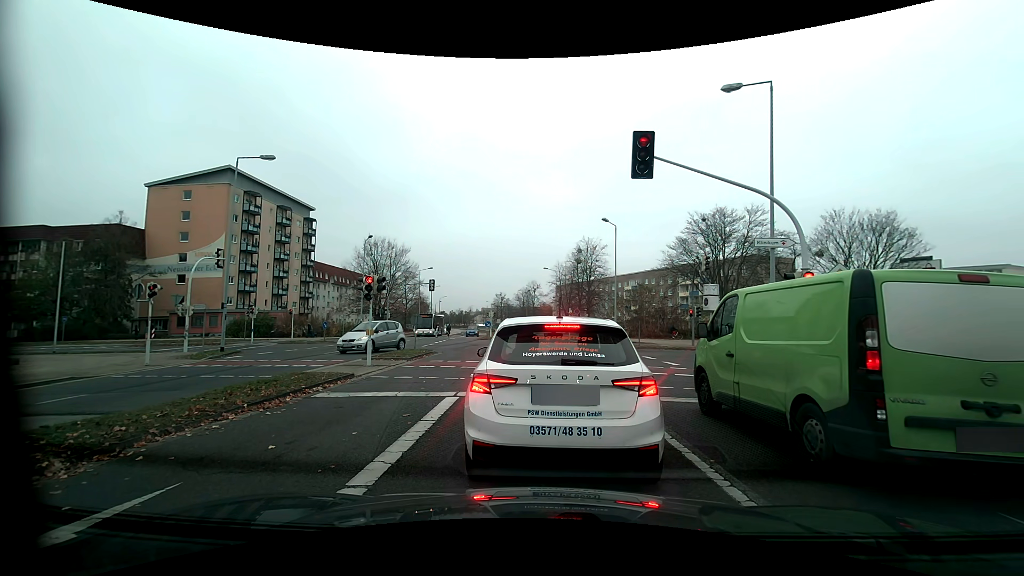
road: tertiary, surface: concrete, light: Day
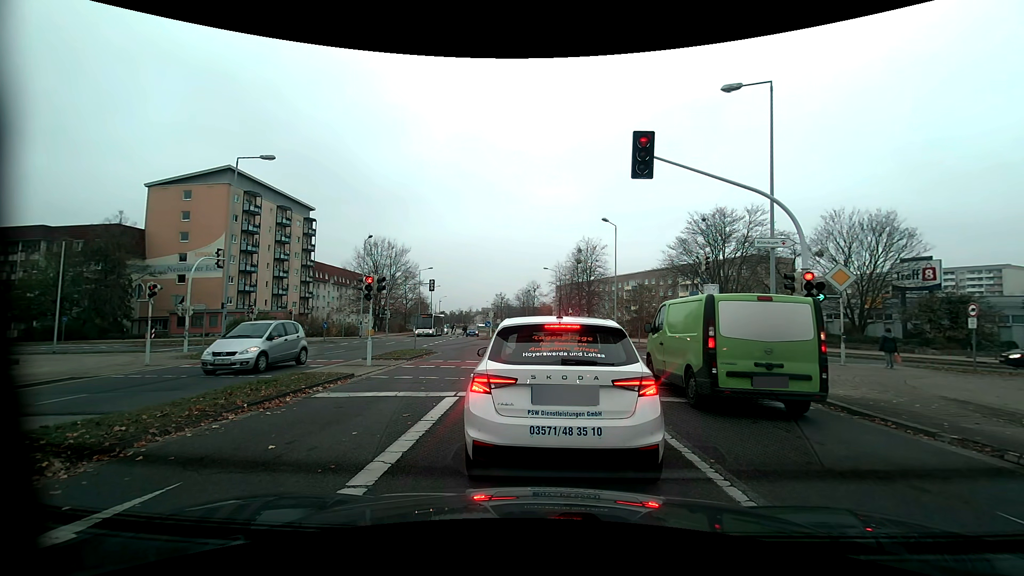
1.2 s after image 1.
(0.0, 0.0) m; 0°
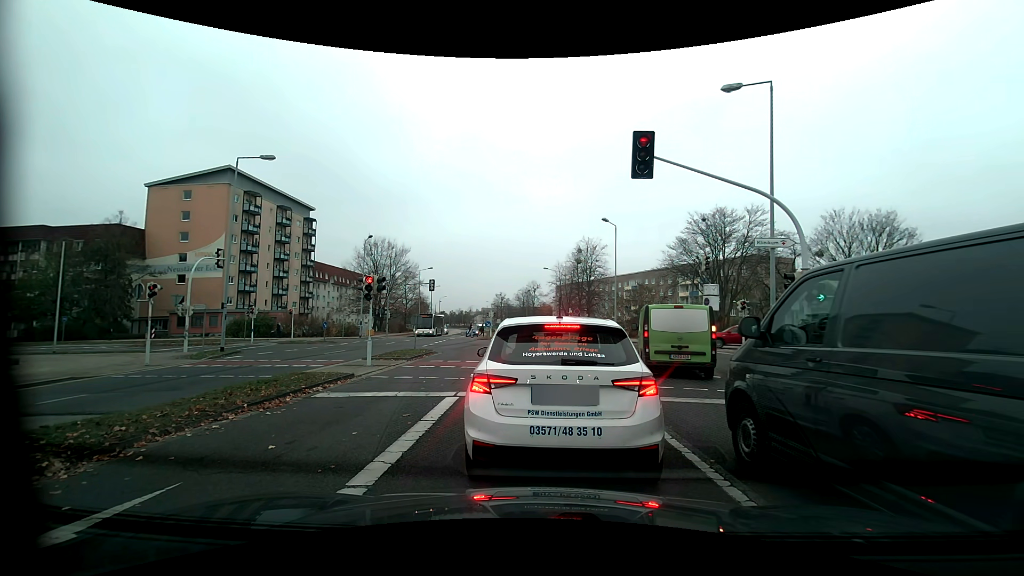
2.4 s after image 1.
(0.0, 0.0) m; 0°
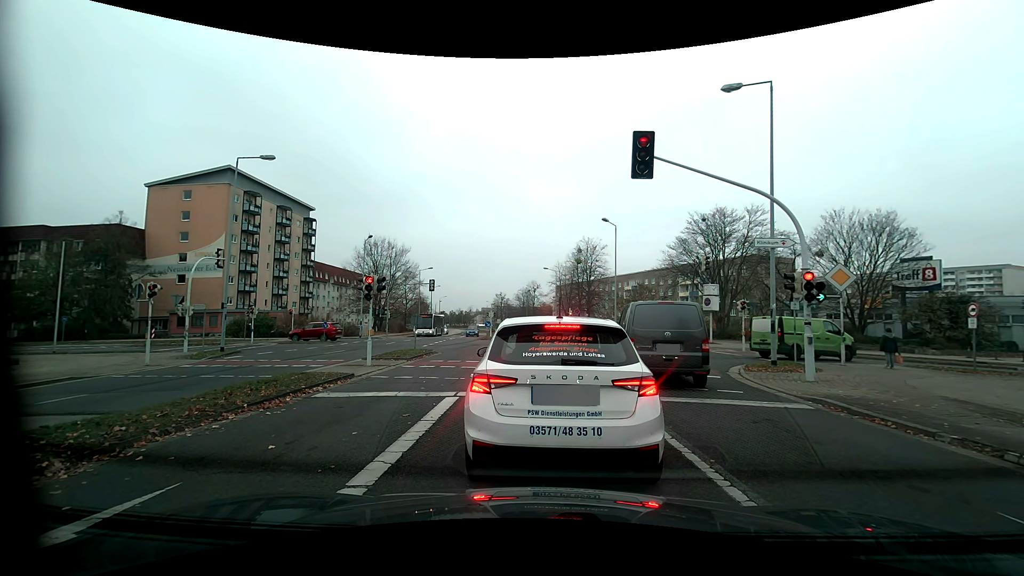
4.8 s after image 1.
(0.0, 0.0) m; 0°
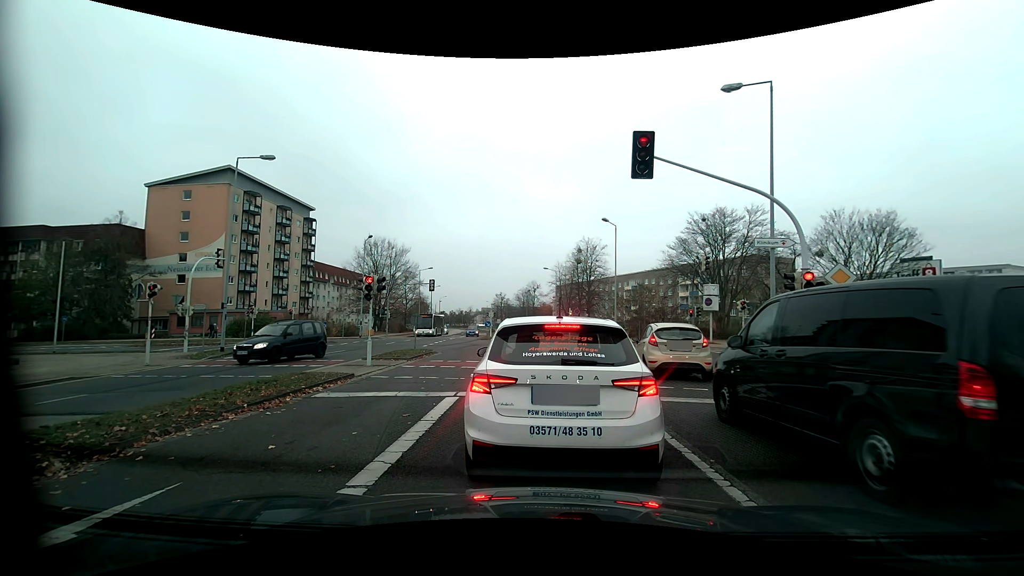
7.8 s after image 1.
(0.0, 0.0) m; 0°
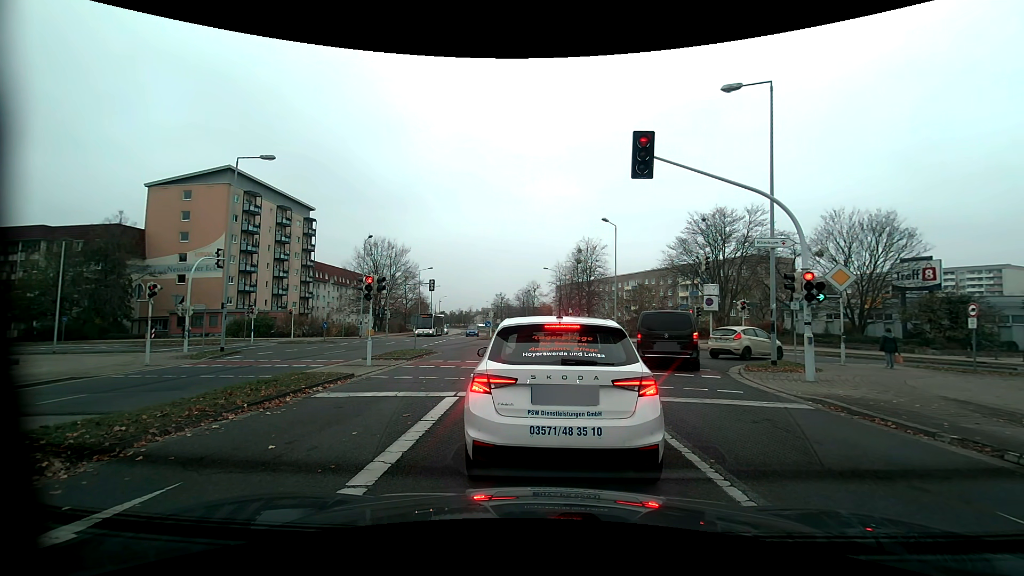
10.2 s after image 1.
(0.0, 0.0) m; 0°
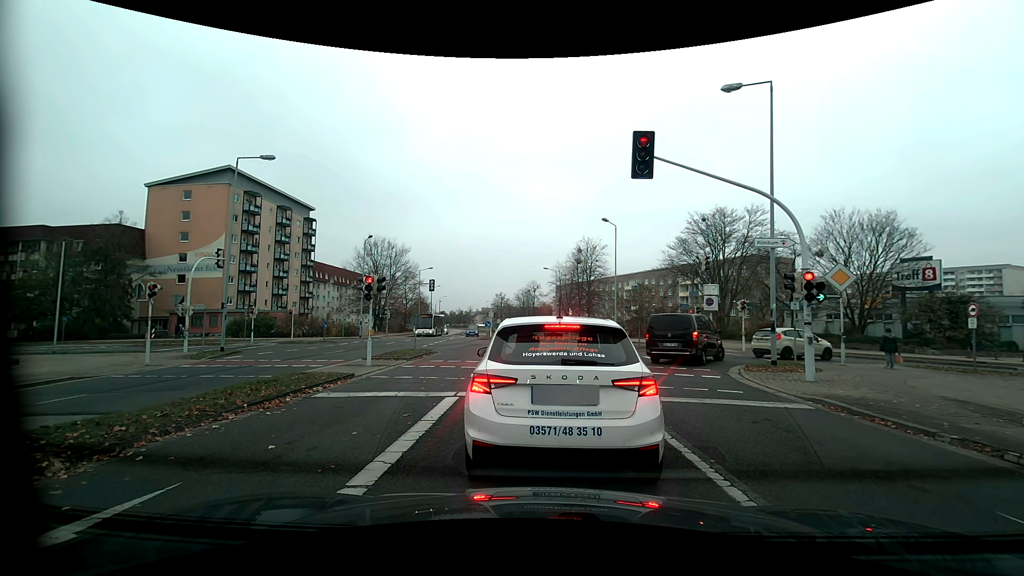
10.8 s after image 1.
(0.0, 0.0) m; 0°
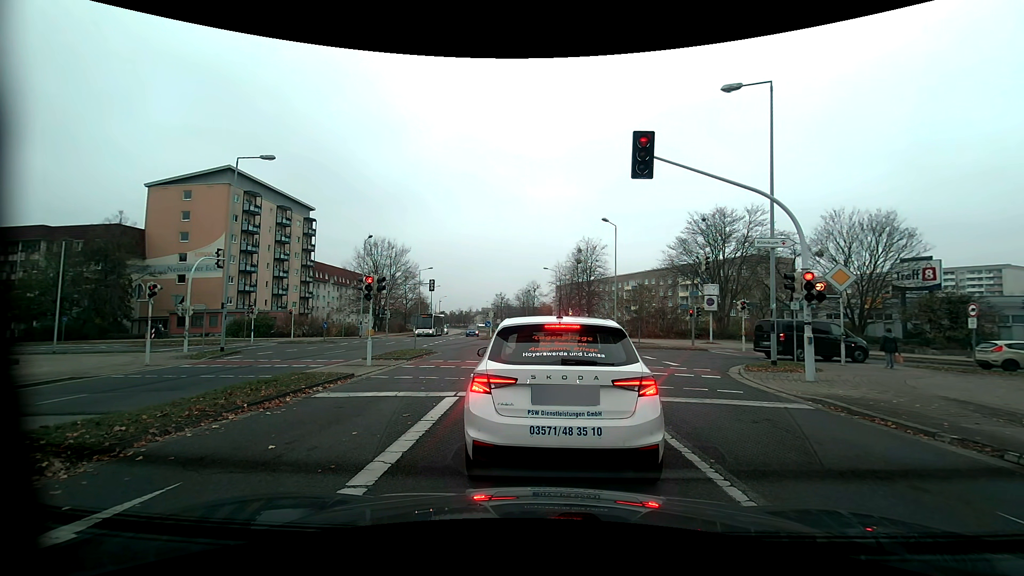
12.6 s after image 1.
(0.0, 0.0) m; 0°
(0, +10) (0, +20) (0, +30) (0, +40) (-1, +50) (-1, +60) (-1, +70) (-1, +80) (-1, +90) (-1, +100) m
